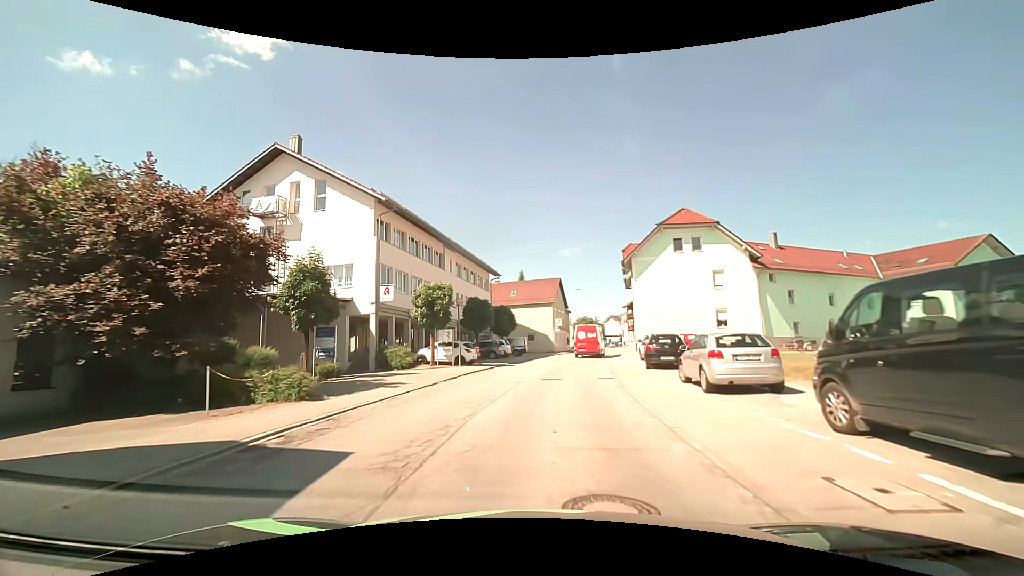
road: secondary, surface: asphalt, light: Day
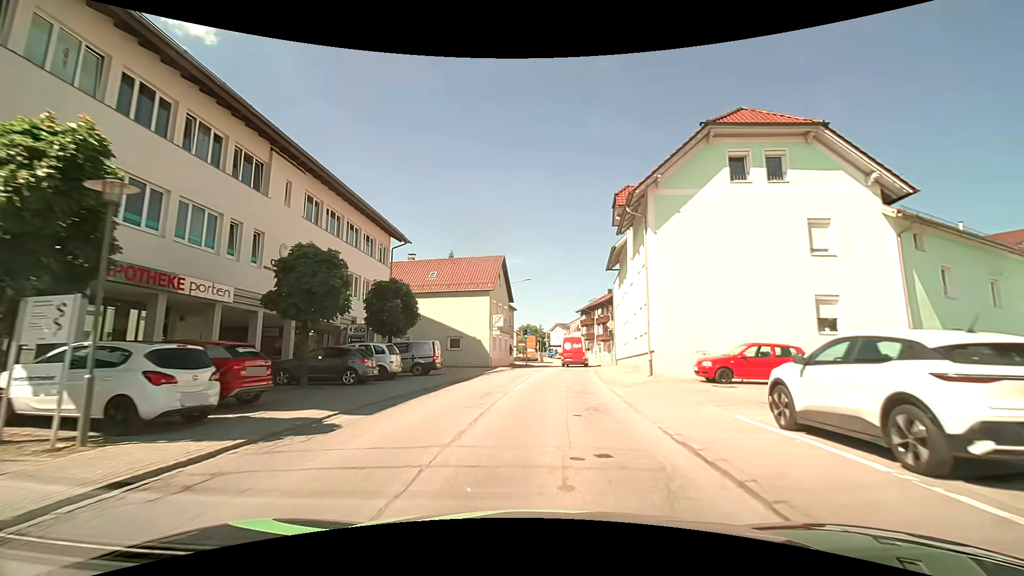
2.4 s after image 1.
(+1.3, +21.5) m; +7°
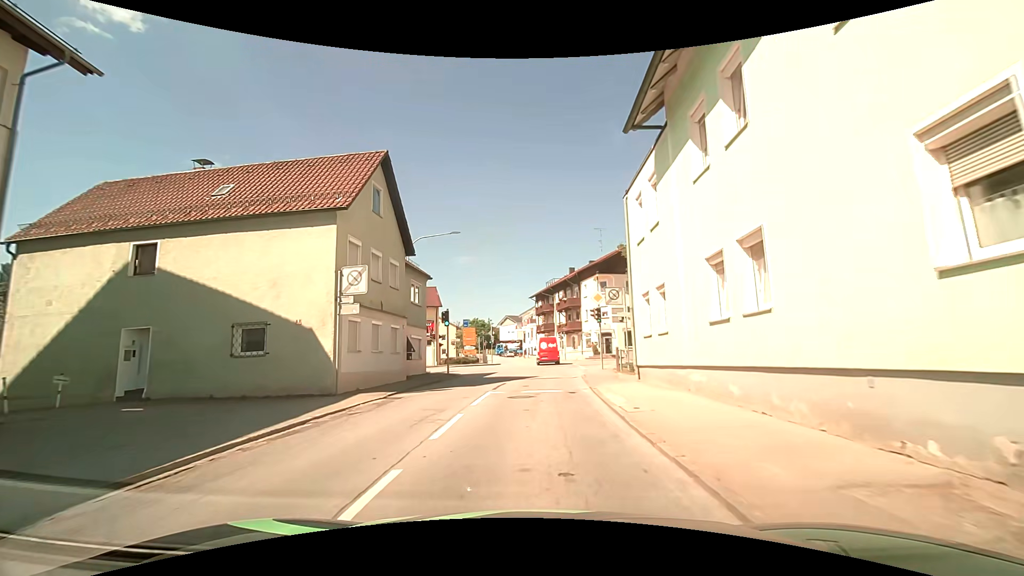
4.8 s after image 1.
(+1.5, +22.5) m; +6°
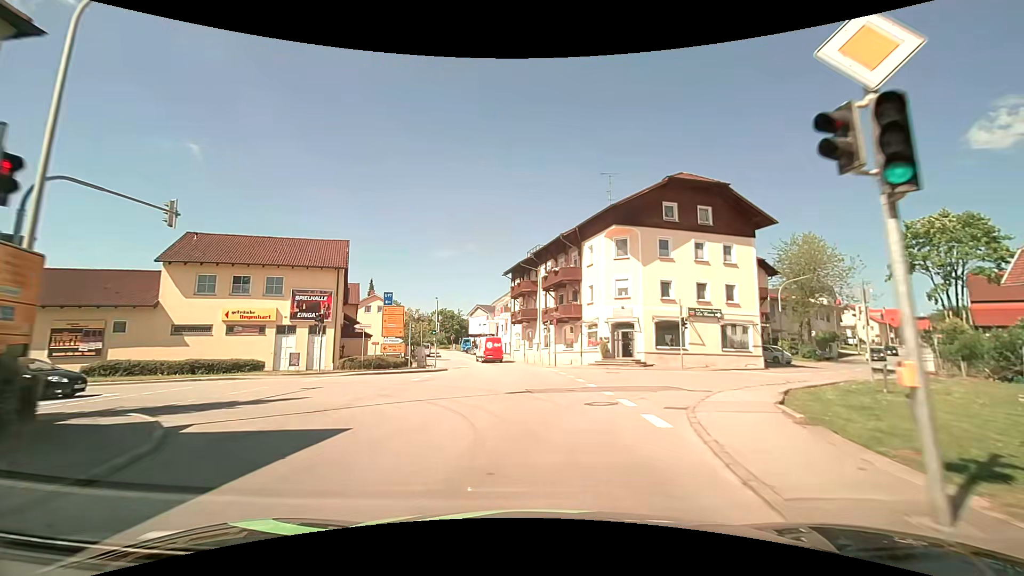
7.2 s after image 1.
(+0.6, +23.4) m; +3°
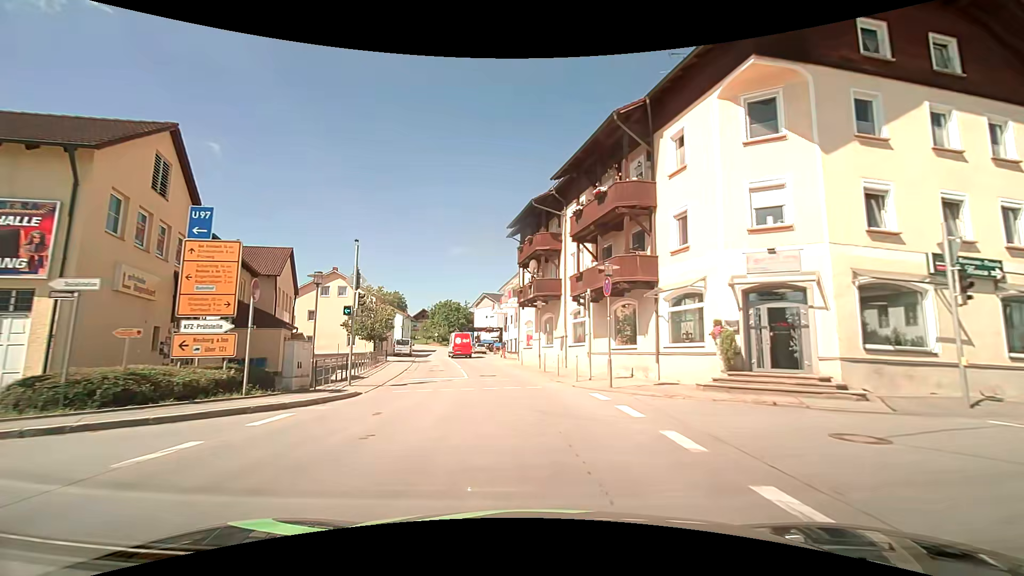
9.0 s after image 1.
(-0.1, +20.1) m; -1°
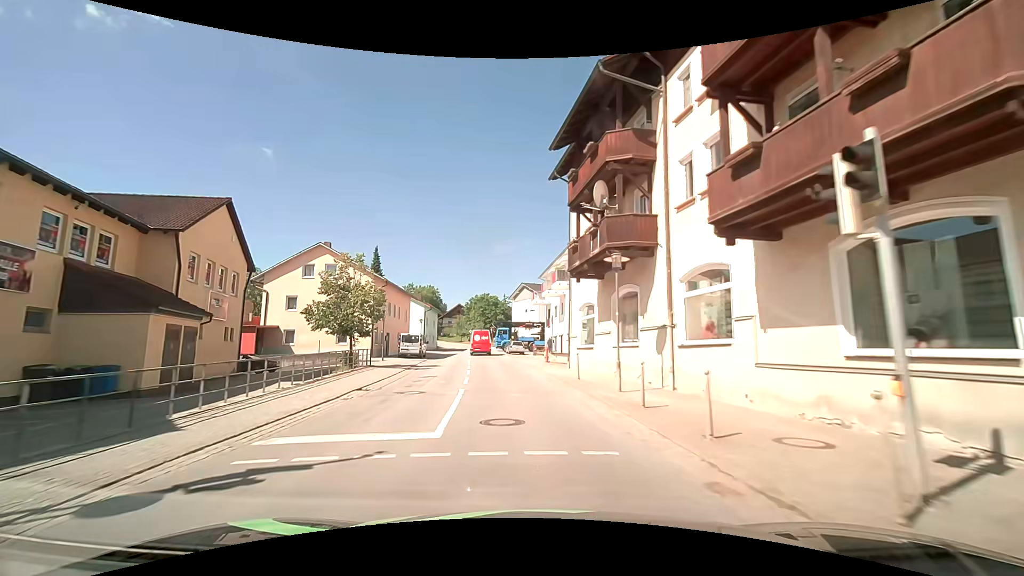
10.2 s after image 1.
(-0.6, +14.2) m; -5°
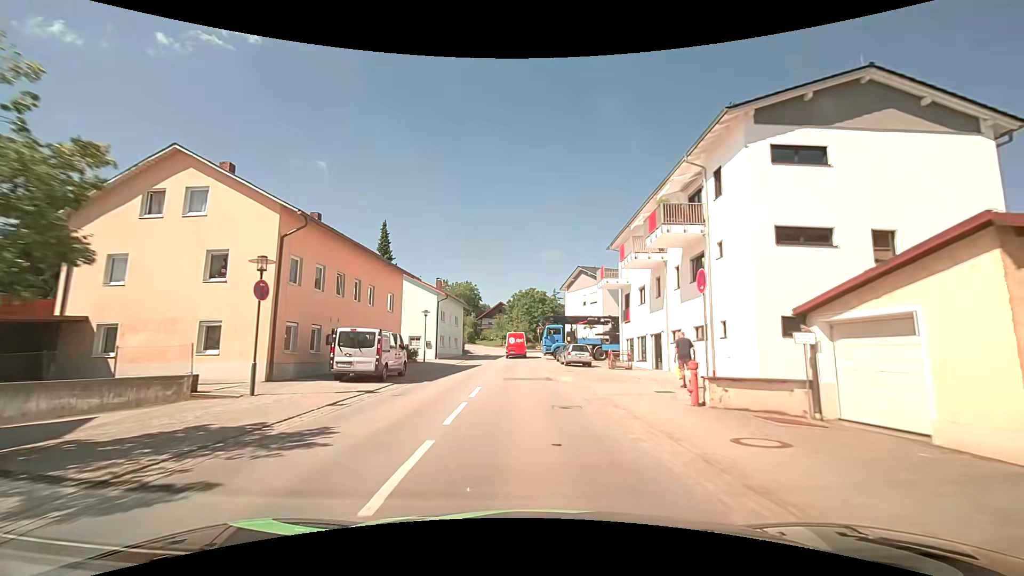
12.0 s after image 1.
(-1.3, +21.8) m; -6°
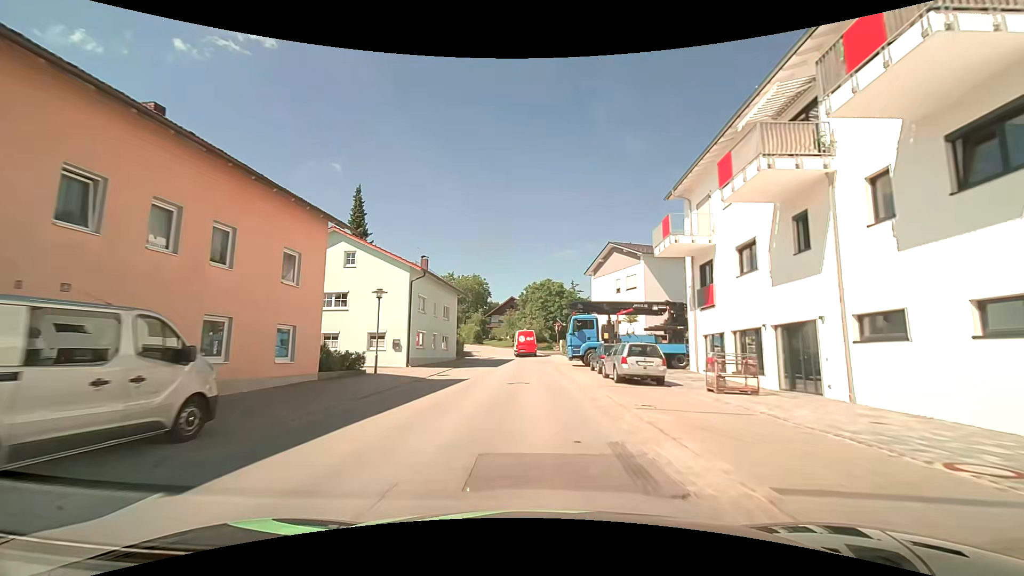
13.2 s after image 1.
(-0.2, +14.5) m; -1°
(0, +10) (0, +20) (0, +30) (0, +40) (-1, +50) (-2, +60) (-4, +70) (-6, +79) (-10, +89) (-15, +98) m
